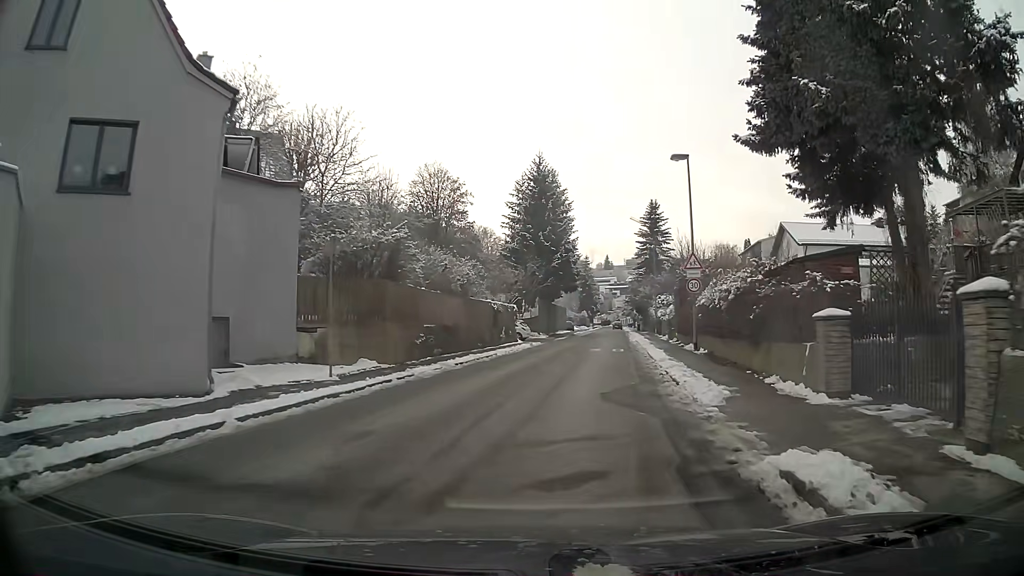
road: residential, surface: asphalt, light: Day
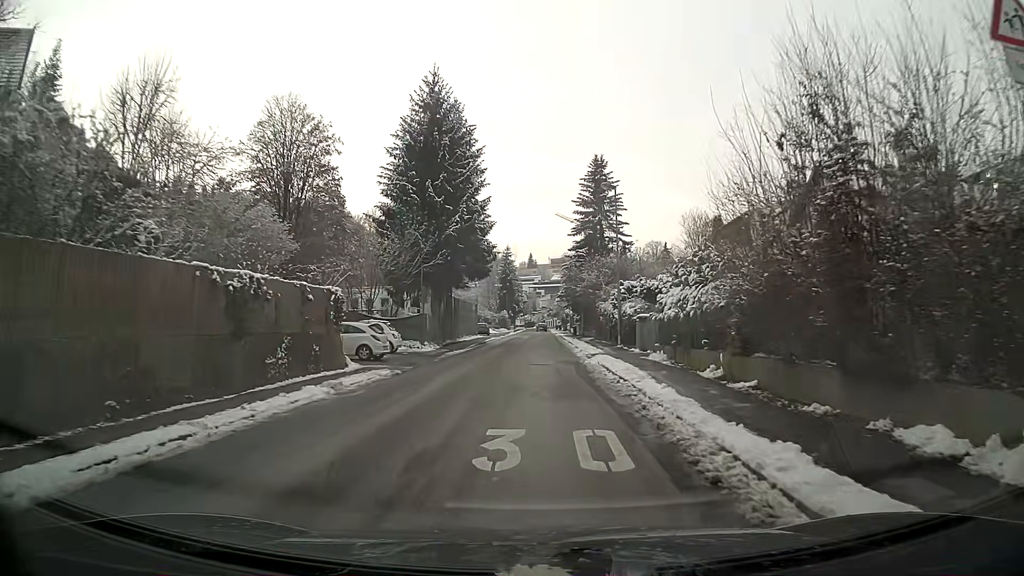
(+1.7, +24.0) m; +5°
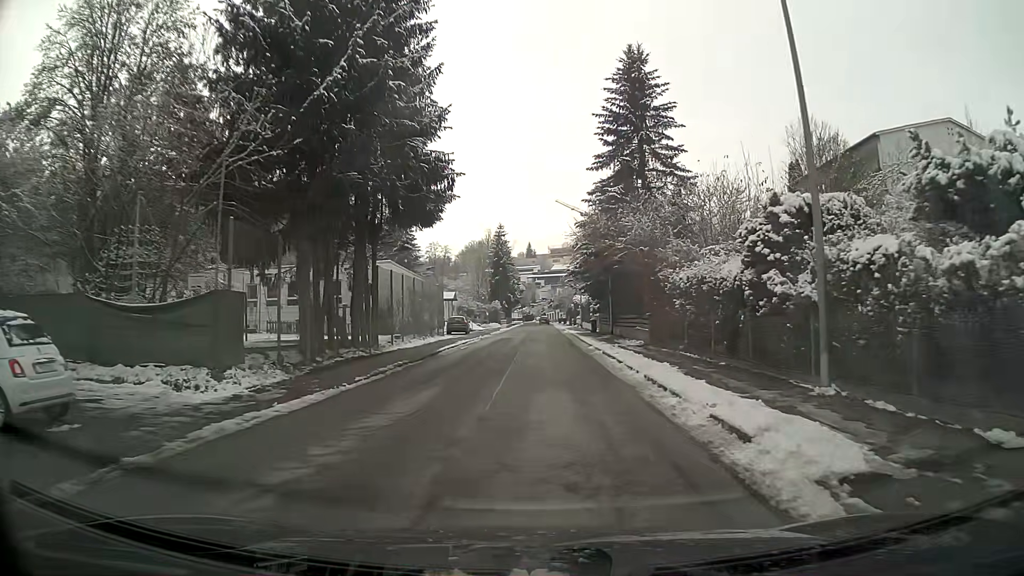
(+0.1, +24.4) m; 0°
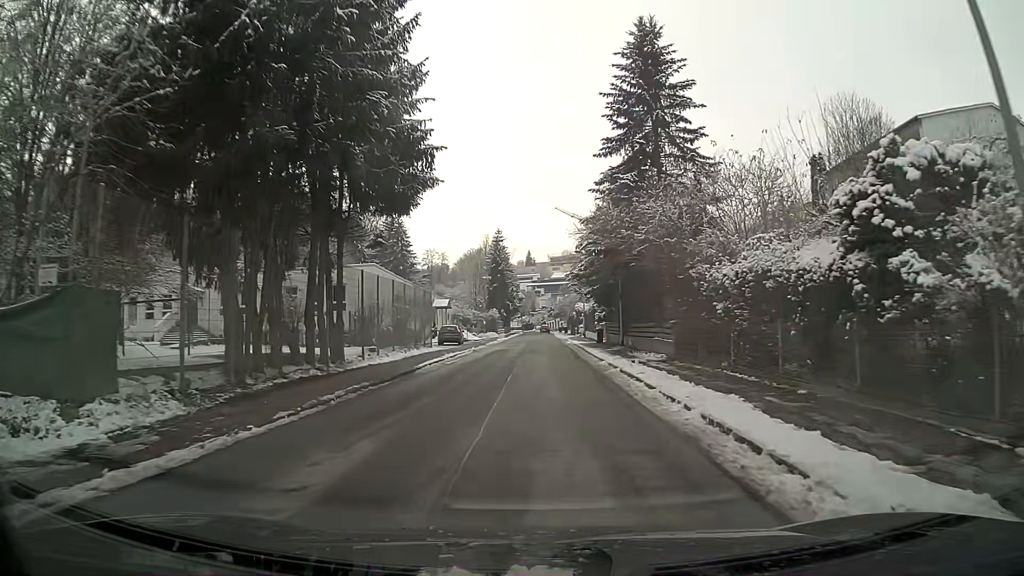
(0.0, +4.9) m; 0°
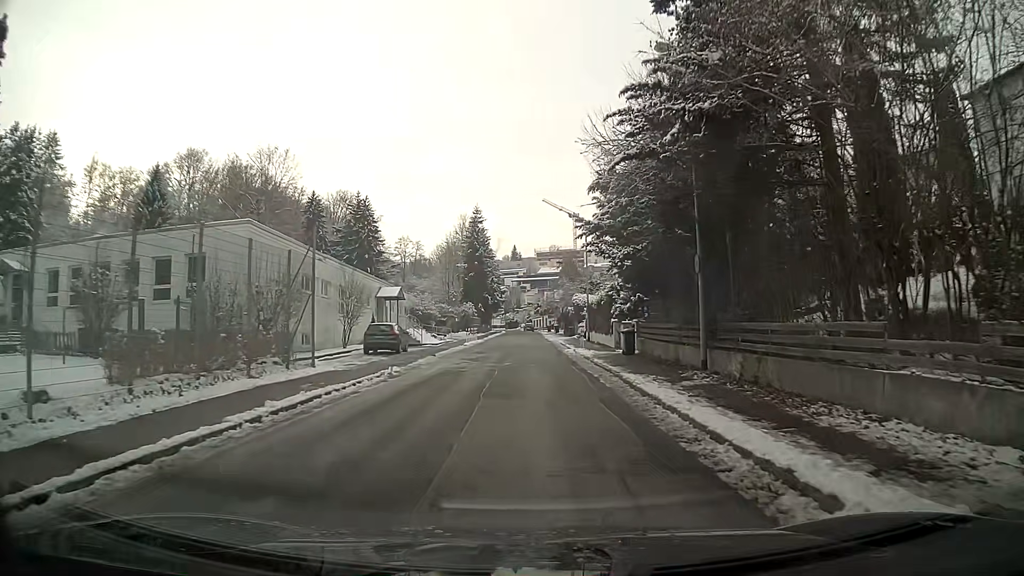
(+0.2, +18.8) m; +1°
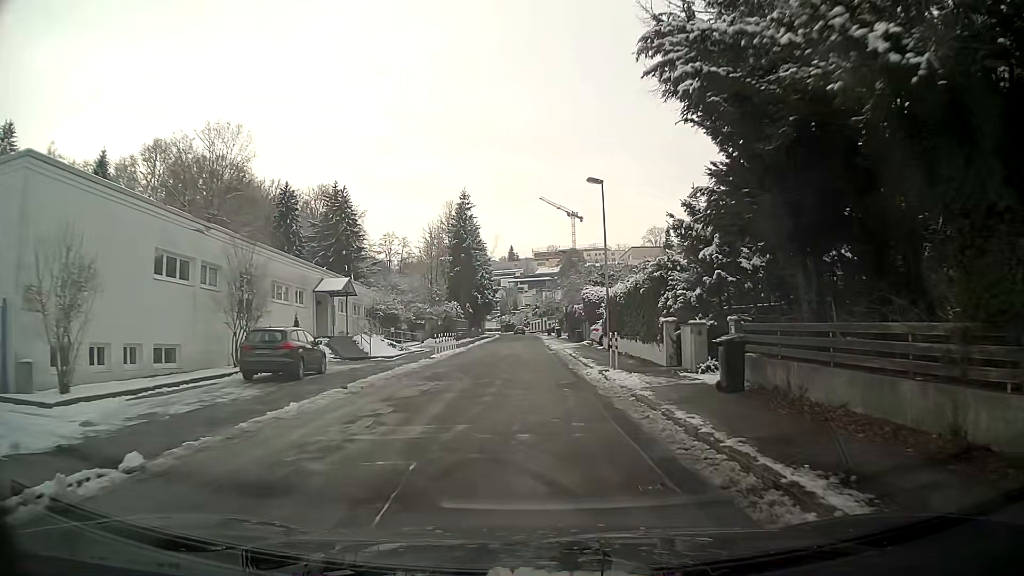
(0.0, +13.7) m; 0°
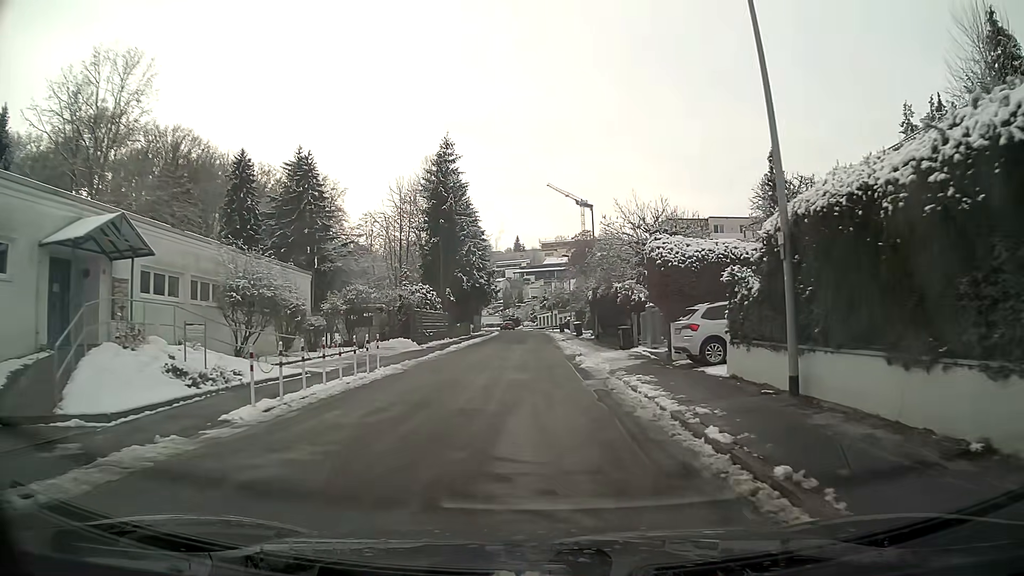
(+0.2, +22.4) m; 0°
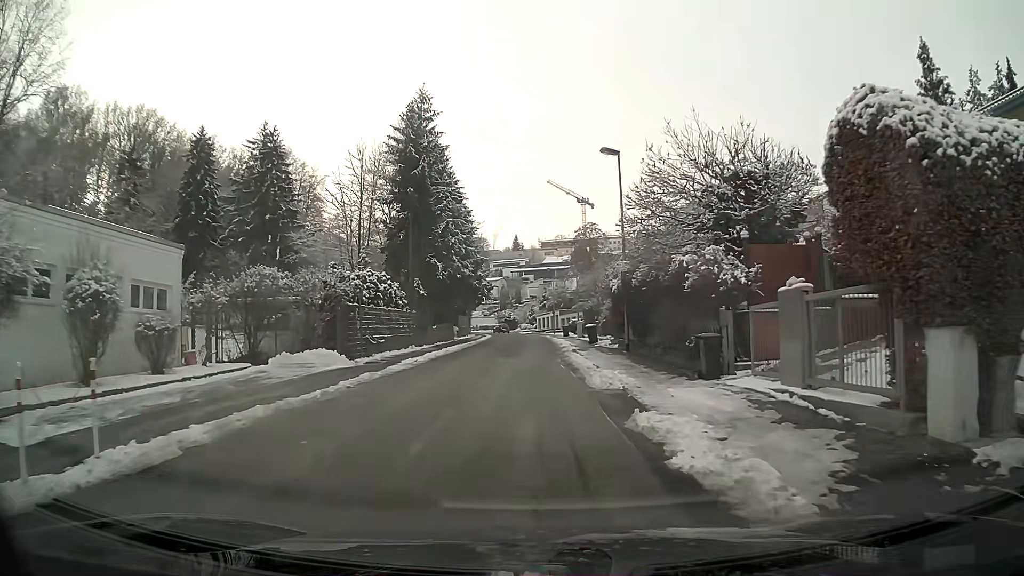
(0.0, +13.5) m; 0°
(0, +10) (0, +20) (0, +30) (0, +40) (0, +50) (0, +60) (0, +70) (-1, +80) (-2, +90) (-4, +100) m
